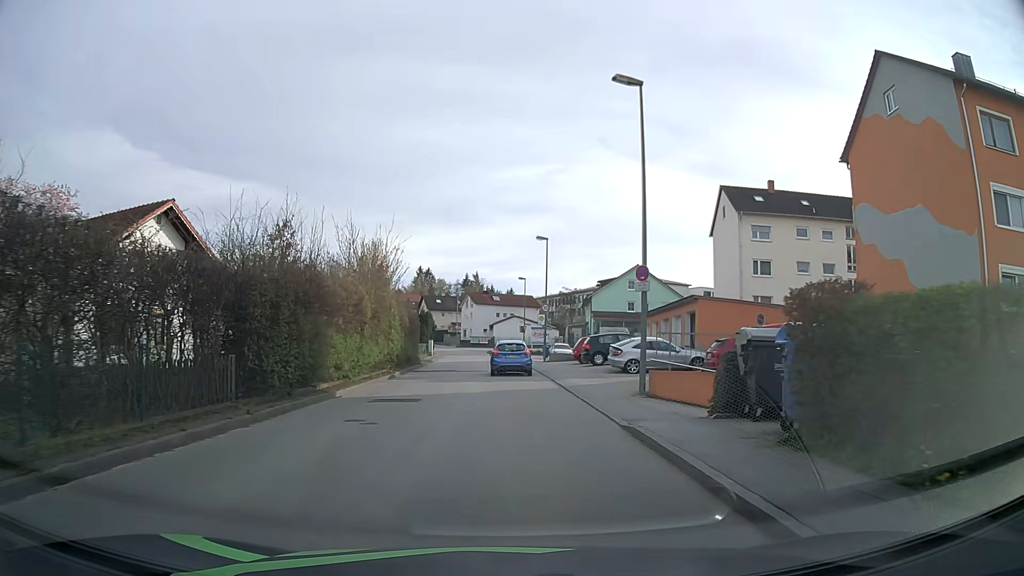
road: unclassified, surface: asphalt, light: Day
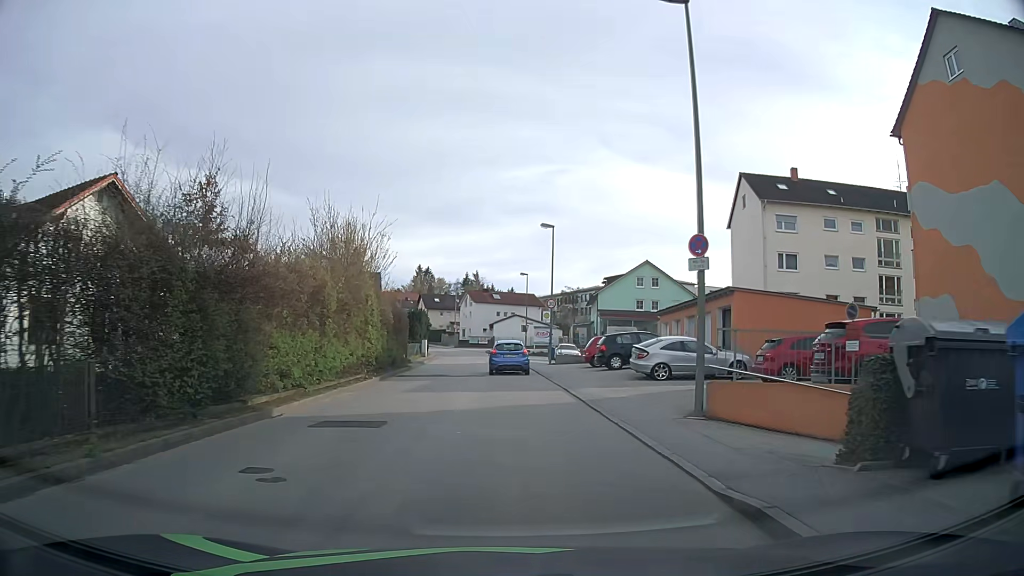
(0.0, +4.9) m; 0°
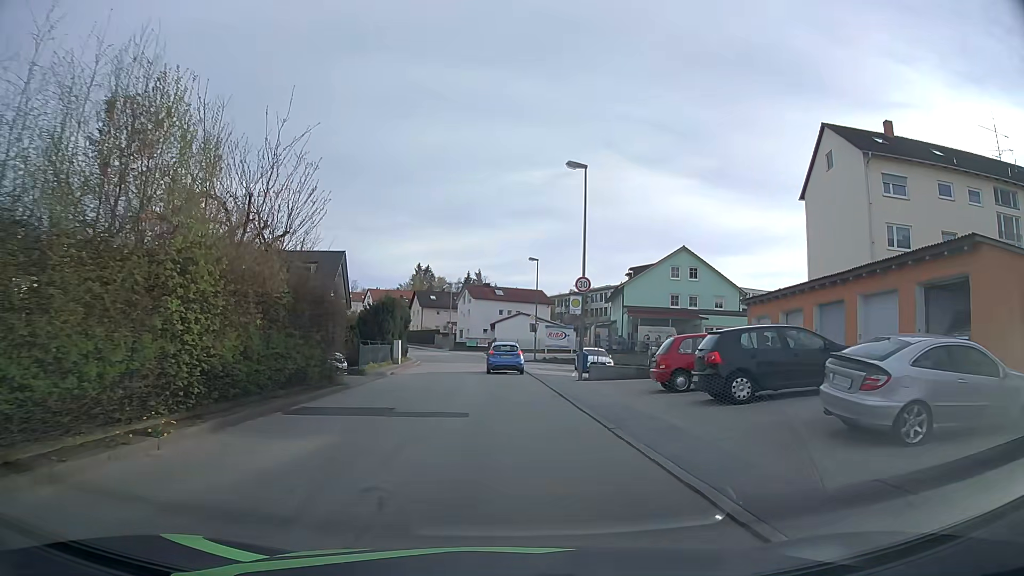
(-0.1, +14.5) m; 0°
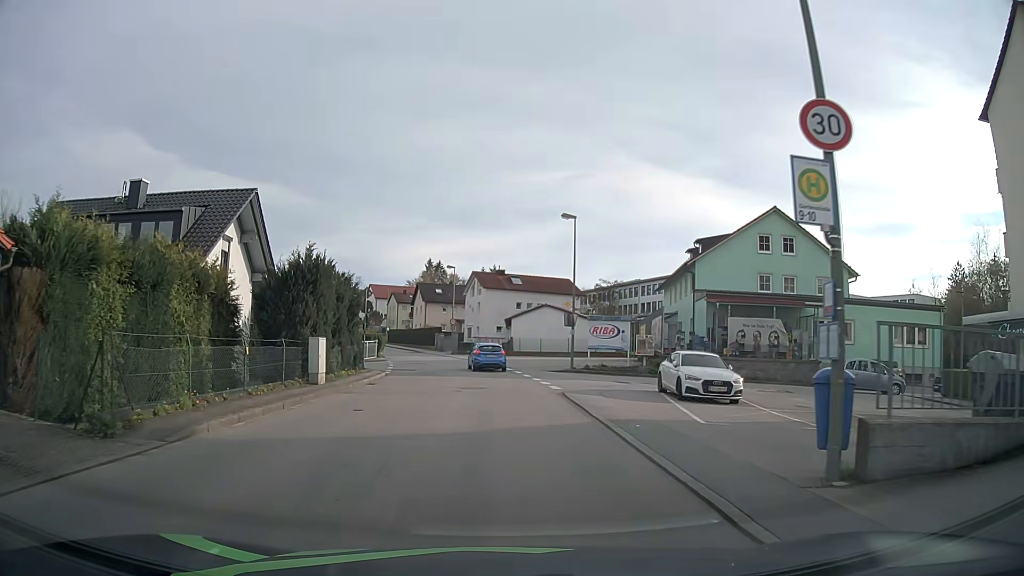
(-0.3, +18.9) m; -1°
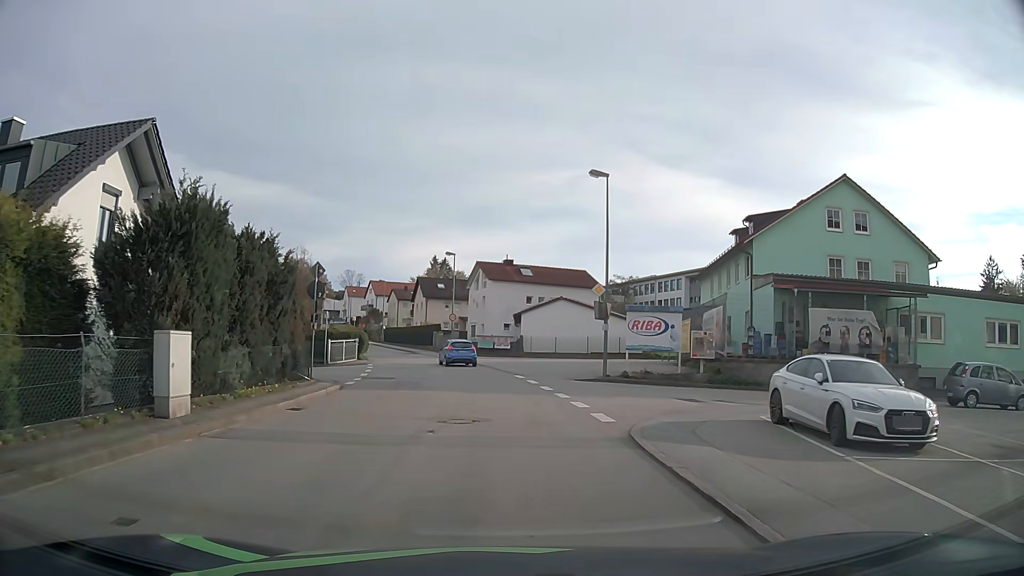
(-0.1, +9.1) m; -1°
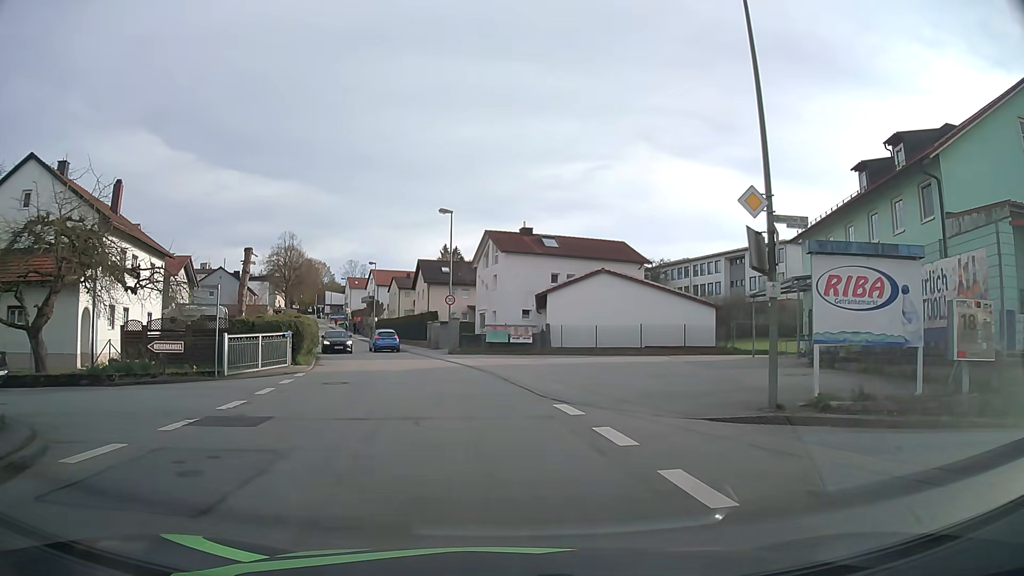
(-0.2, +15.5) m; -1°
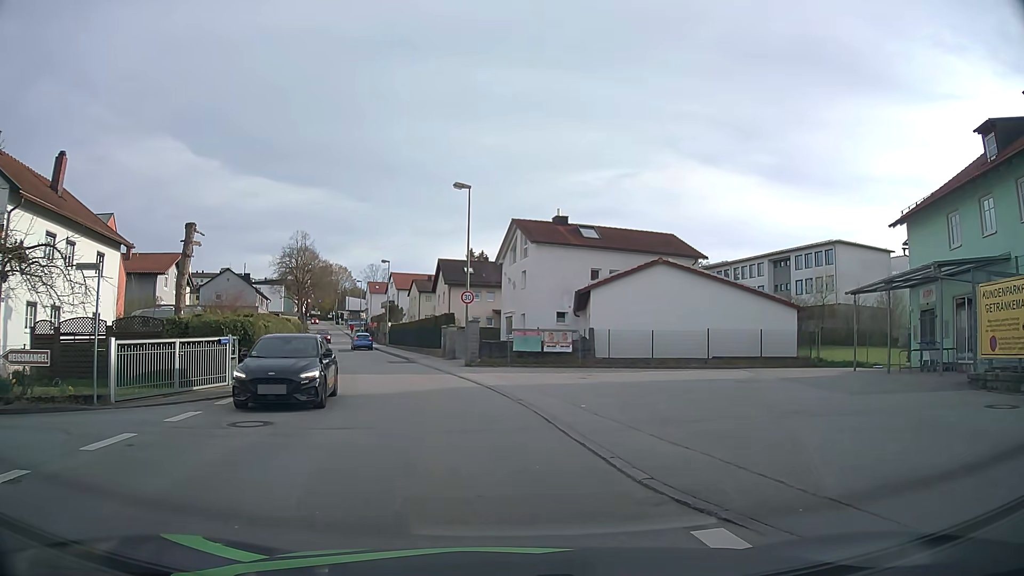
(-0.1, +7.7) m; -1°
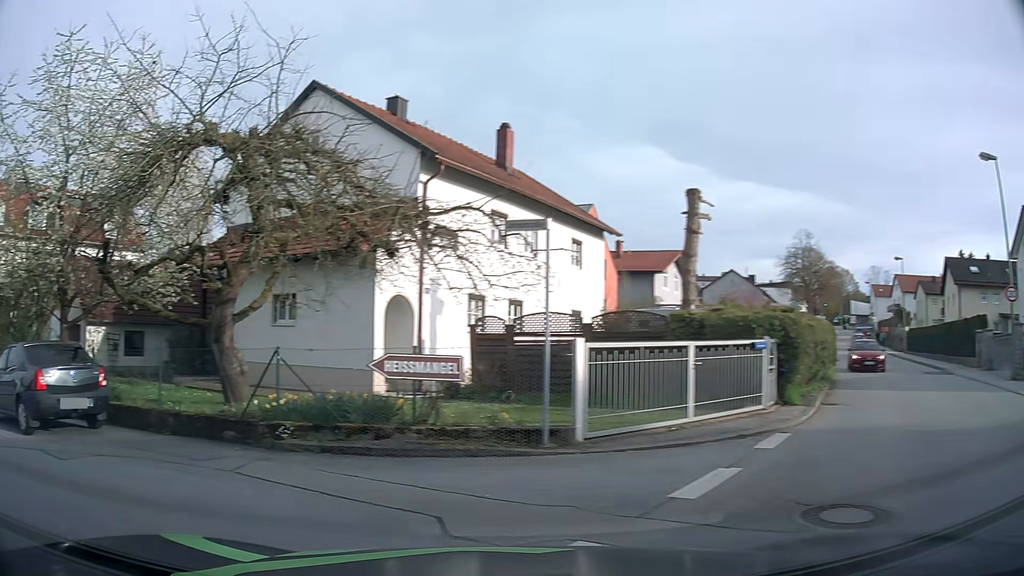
(-1.6, +5.9) m; -41°
